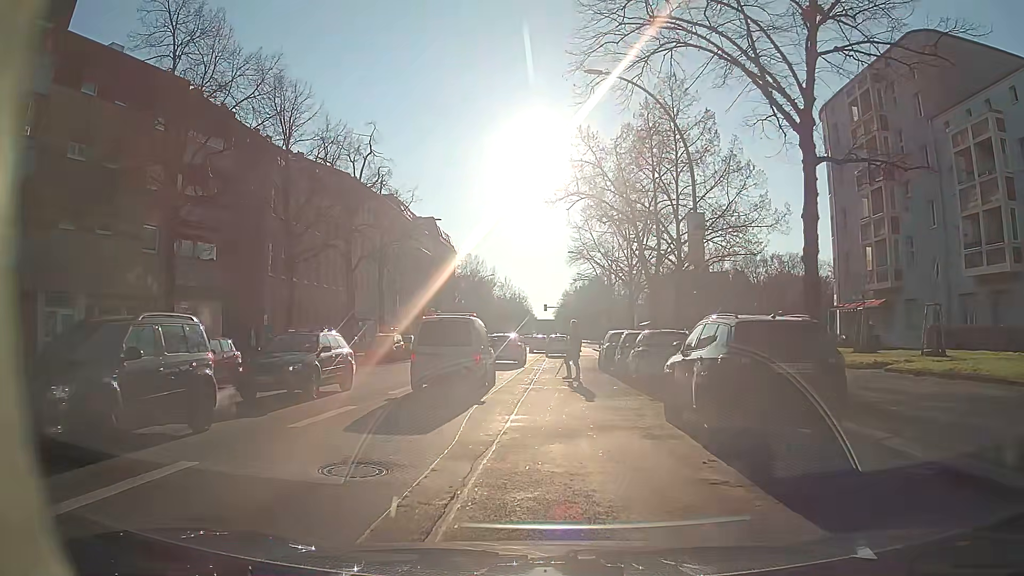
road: secondary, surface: asphalt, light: Day
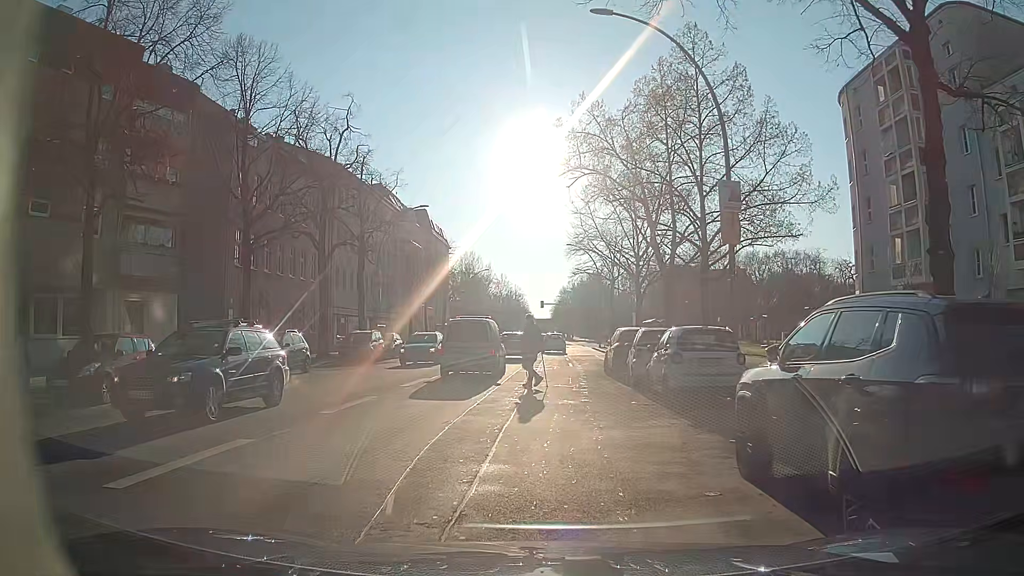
(+0.1, +4.5) m; +1°
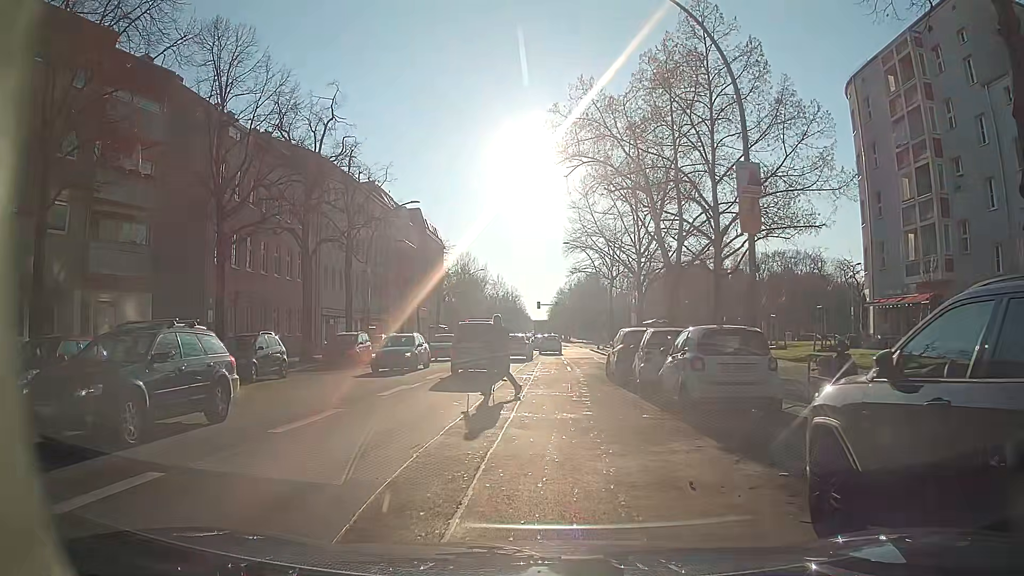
(0.0, +2.1) m; +1°
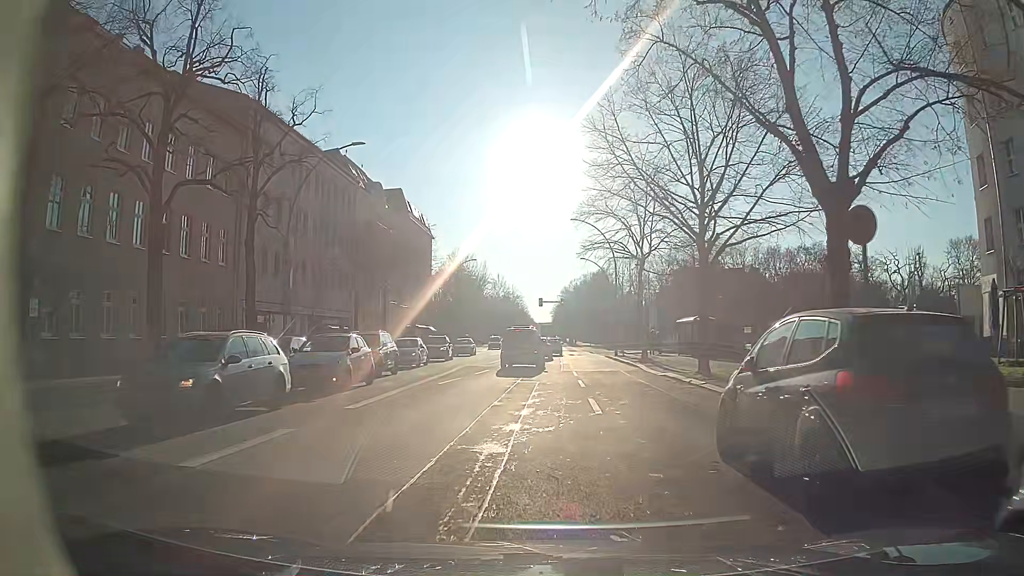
(-0.3, +15.0) m; -2°
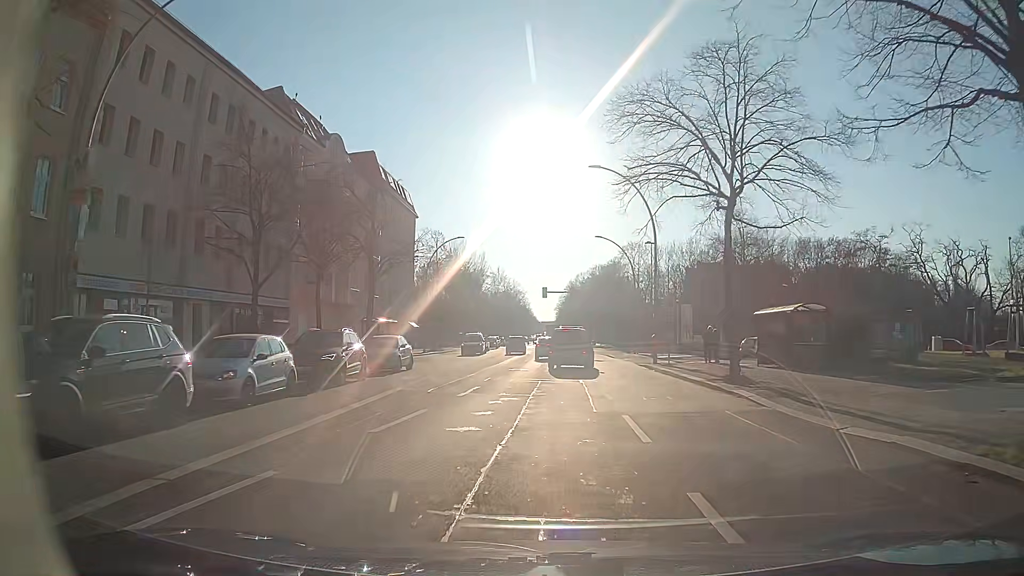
(-0.2, +16.3) m; 0°
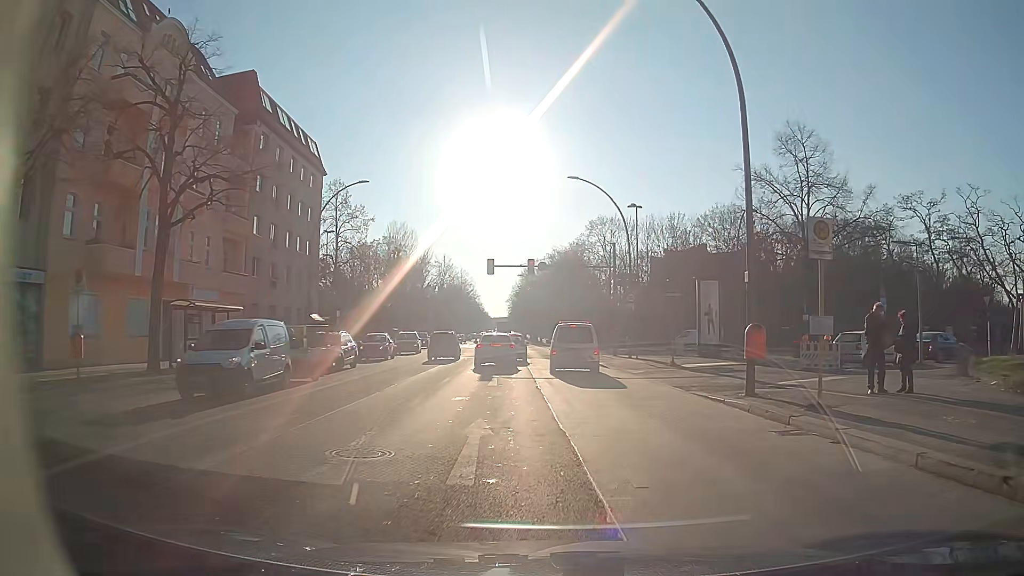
(+0.2, +21.1) m; +2°
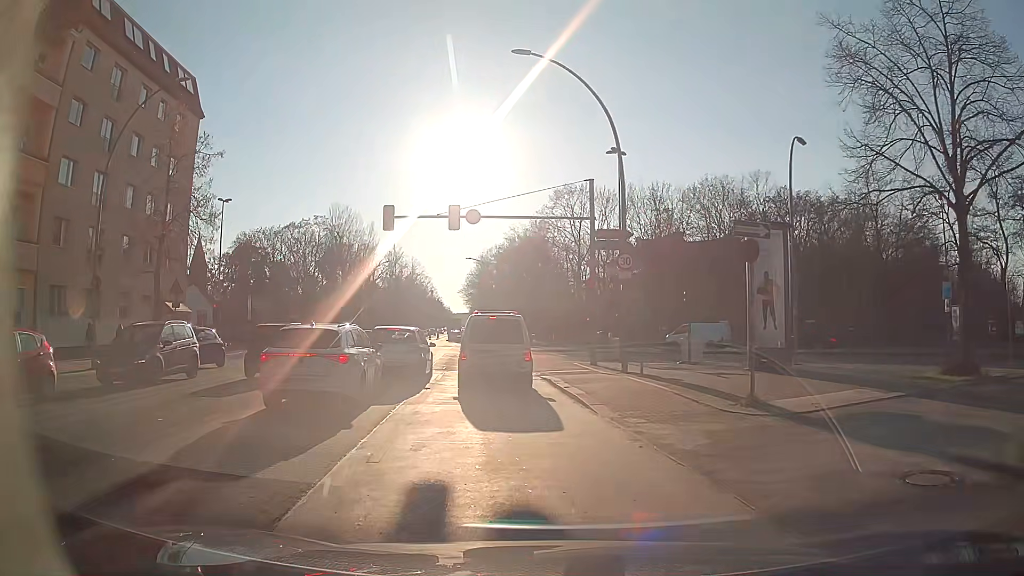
(+1.4, +17.0) m; +2°
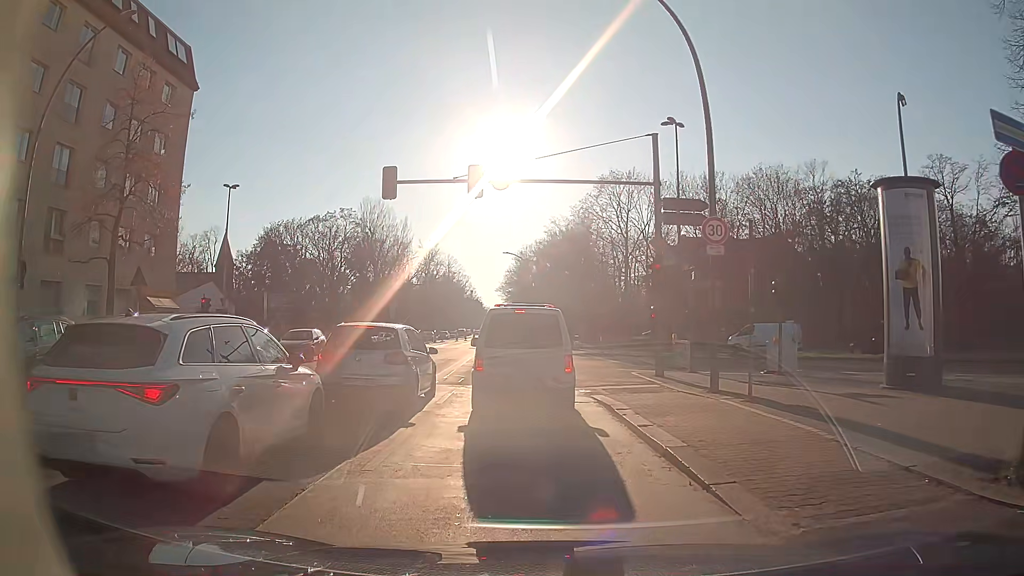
(0.0, +6.3) m; -1°
(0, +10) (-1, +20) (-1, +30) (-2, +40) (-2, +50) (-3, +60) (-4, +70) (-4, +80) (-5, +90) (-5, +100) m
